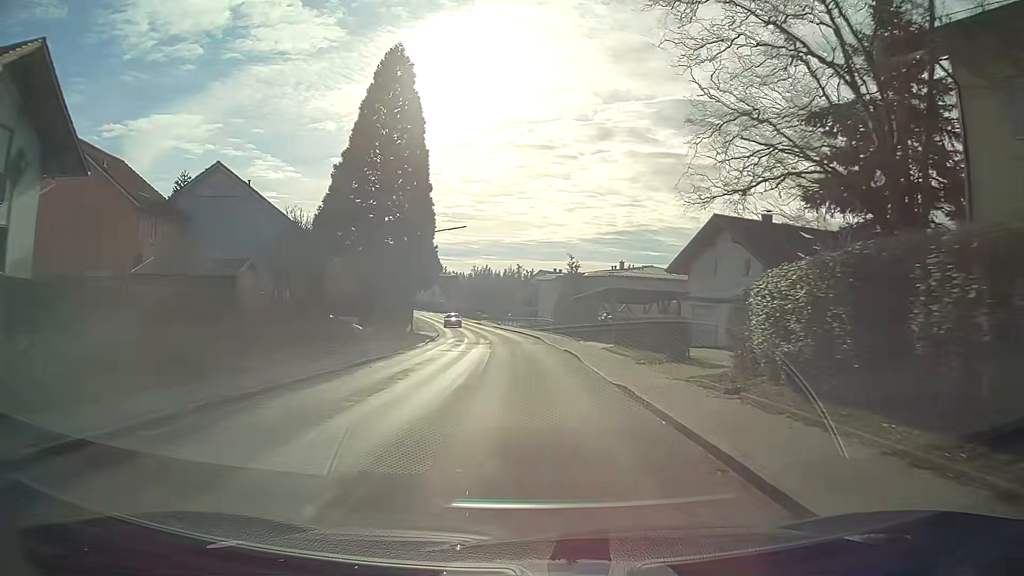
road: tertiary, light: Day
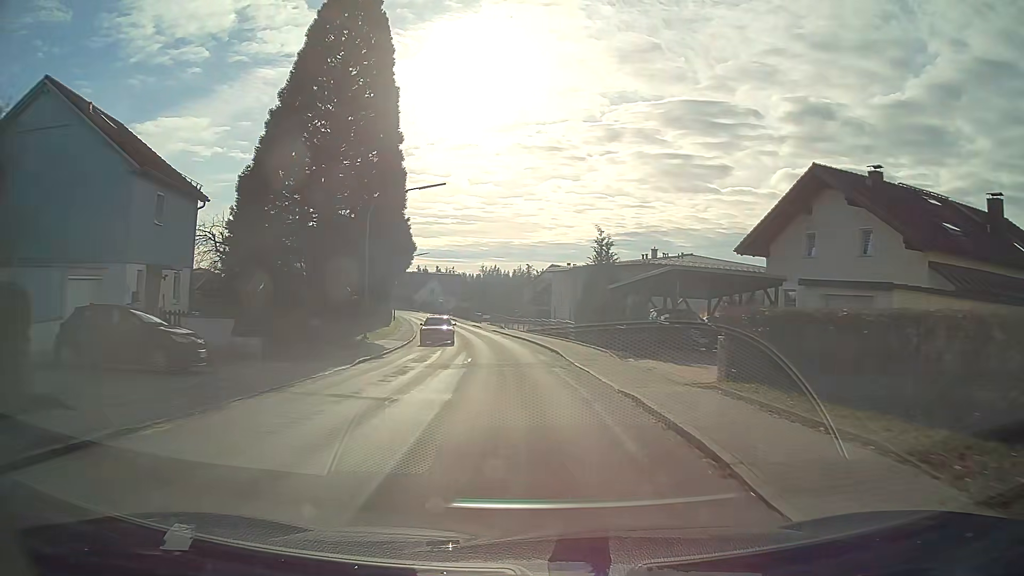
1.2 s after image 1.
(-0.1, +16.0) m; -1°
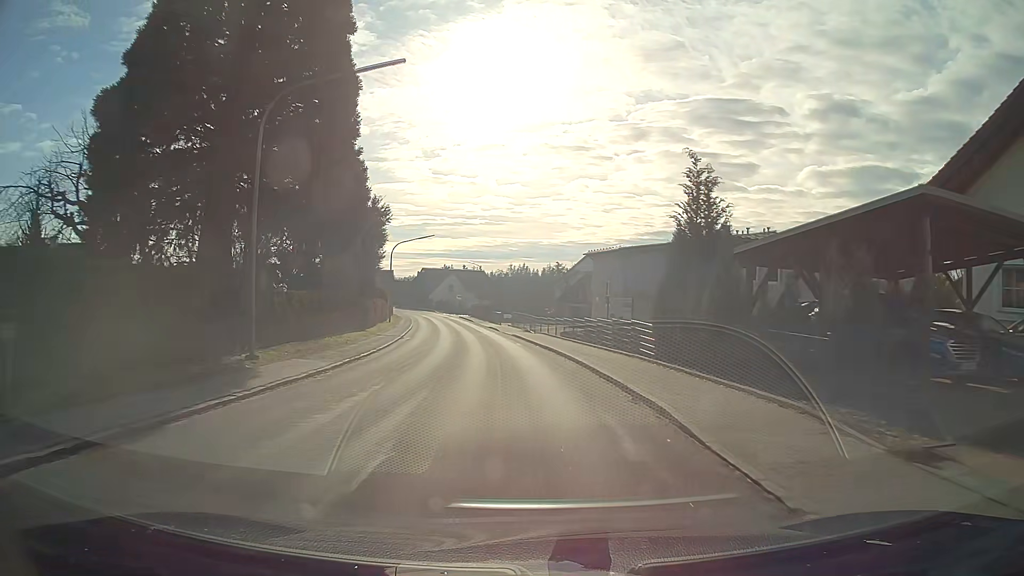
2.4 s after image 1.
(-0.4, +16.2) m; -3°
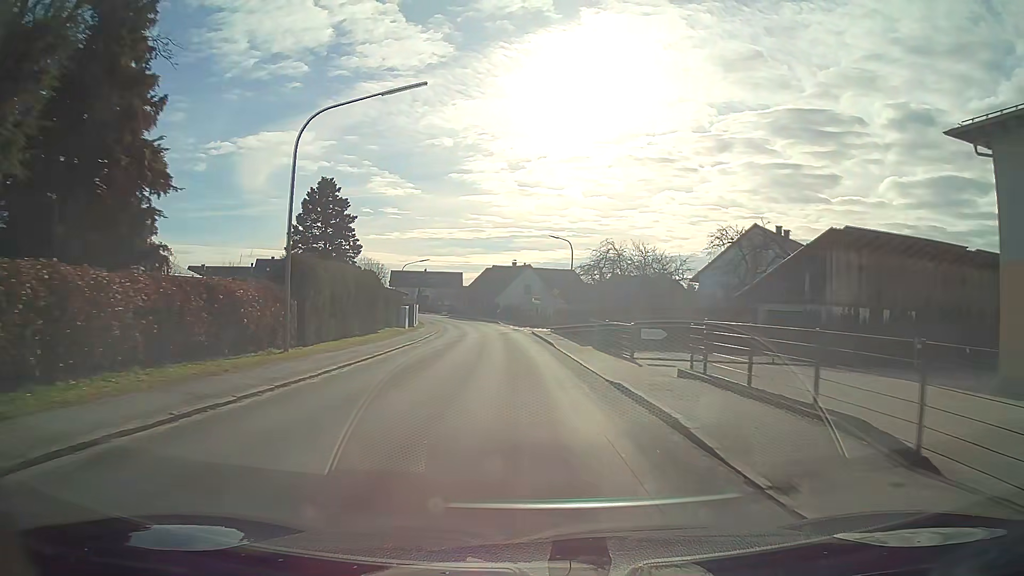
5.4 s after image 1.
(-2.9, +40.5) m; -7°
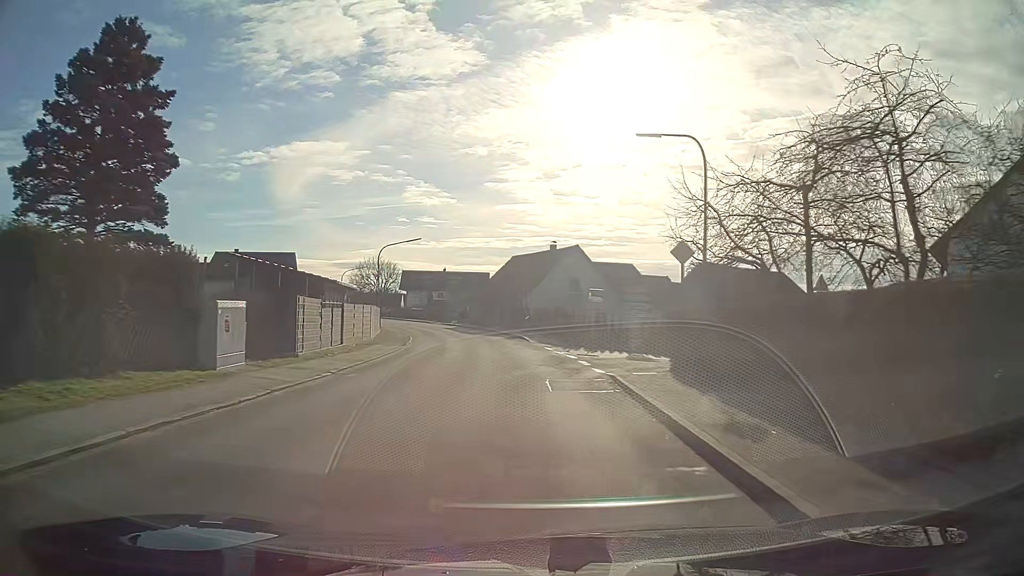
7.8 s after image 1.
(-1.0, +32.0) m; -3°
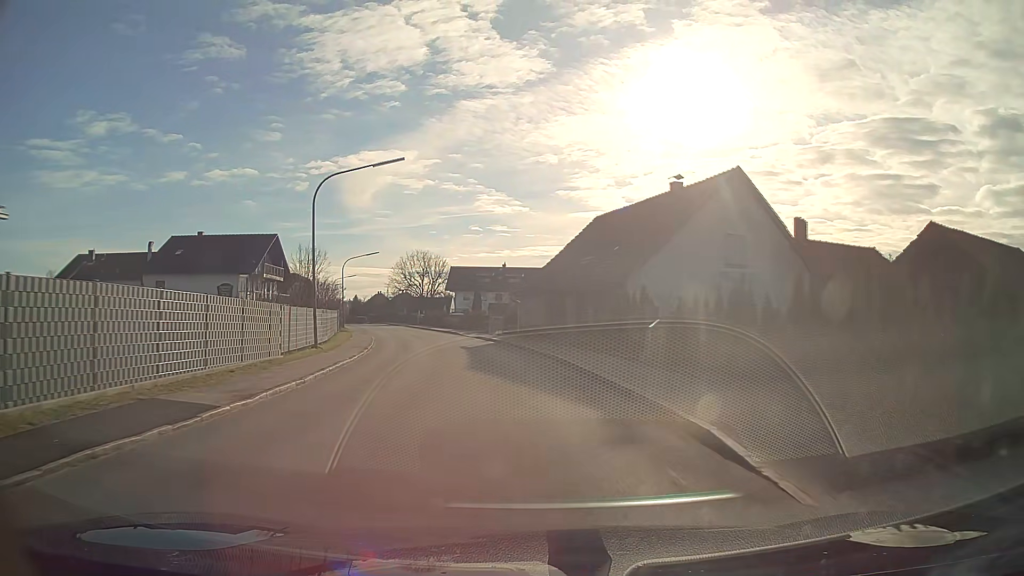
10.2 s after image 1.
(-1.7, +31.1) m; -8°
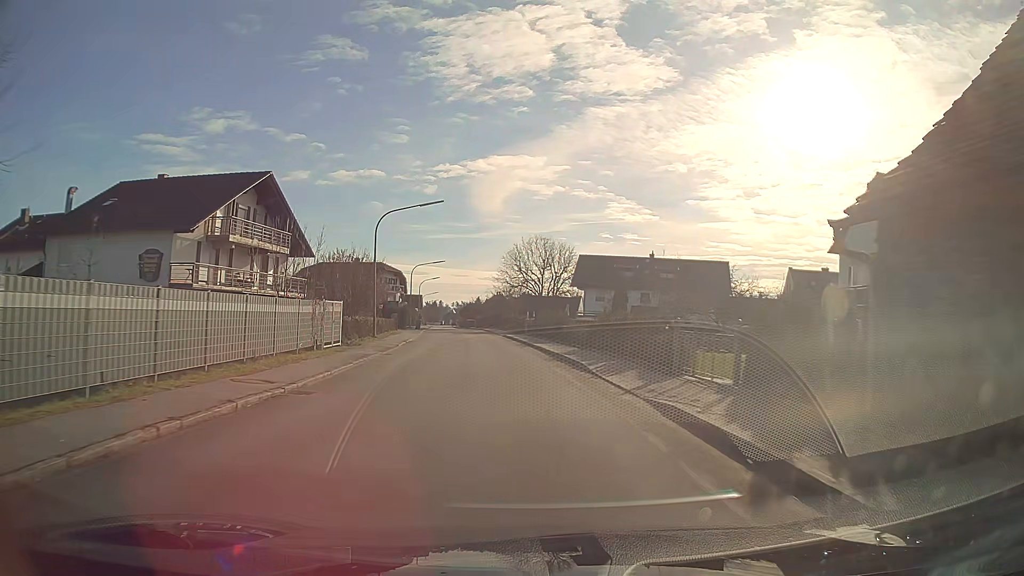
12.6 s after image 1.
(-3.0, +30.8) m; -10°
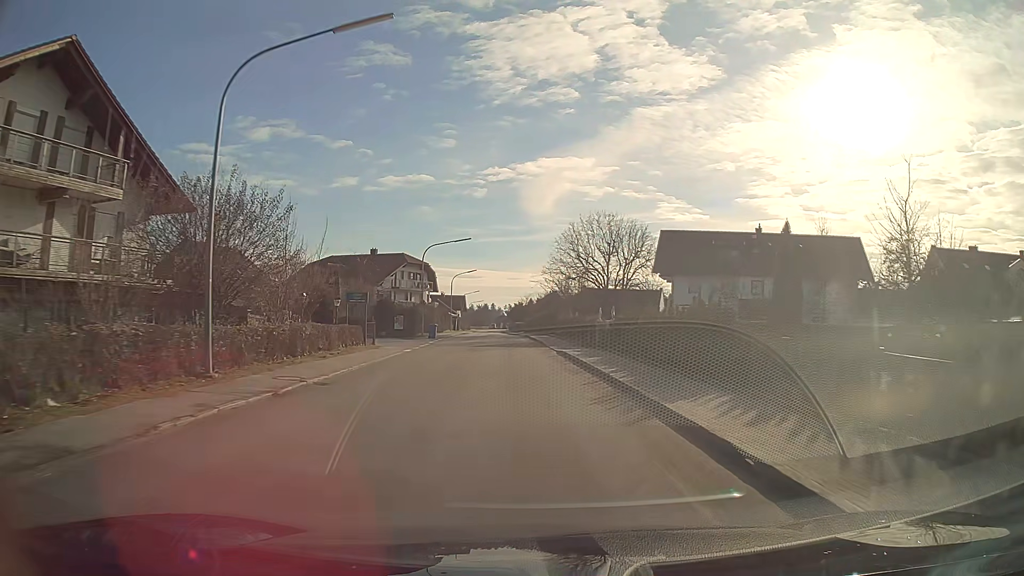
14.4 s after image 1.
(-0.9, +23.9) m; -4°
